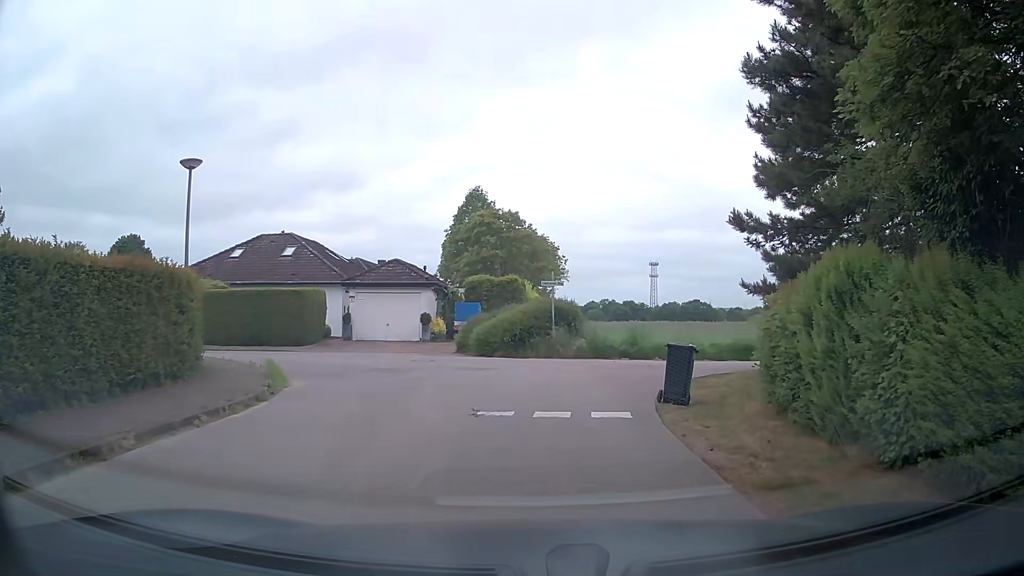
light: Day
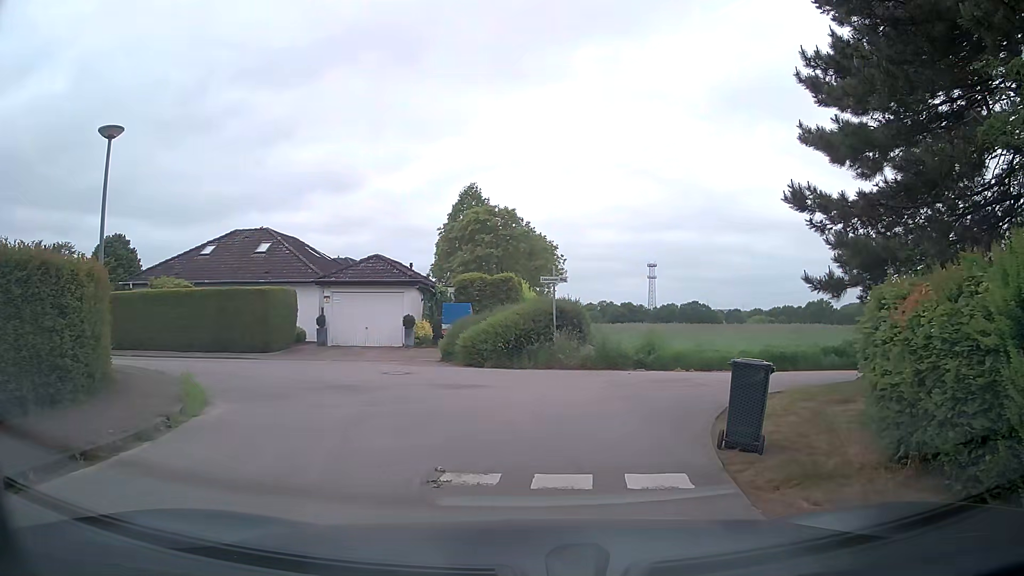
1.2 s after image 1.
(+0.1, +3.4) m; +2°
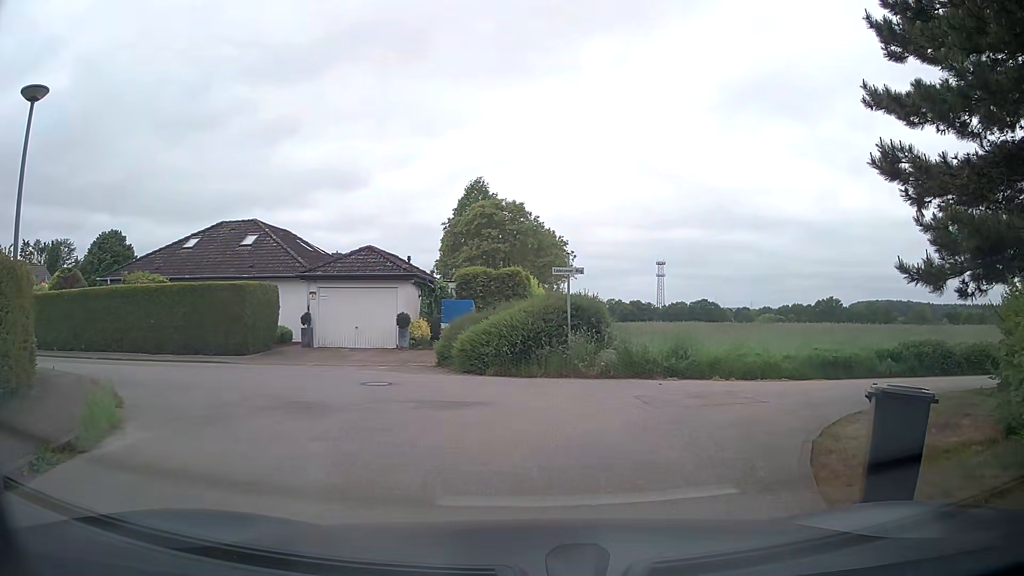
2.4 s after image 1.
(0.0, +2.8) m; -3°
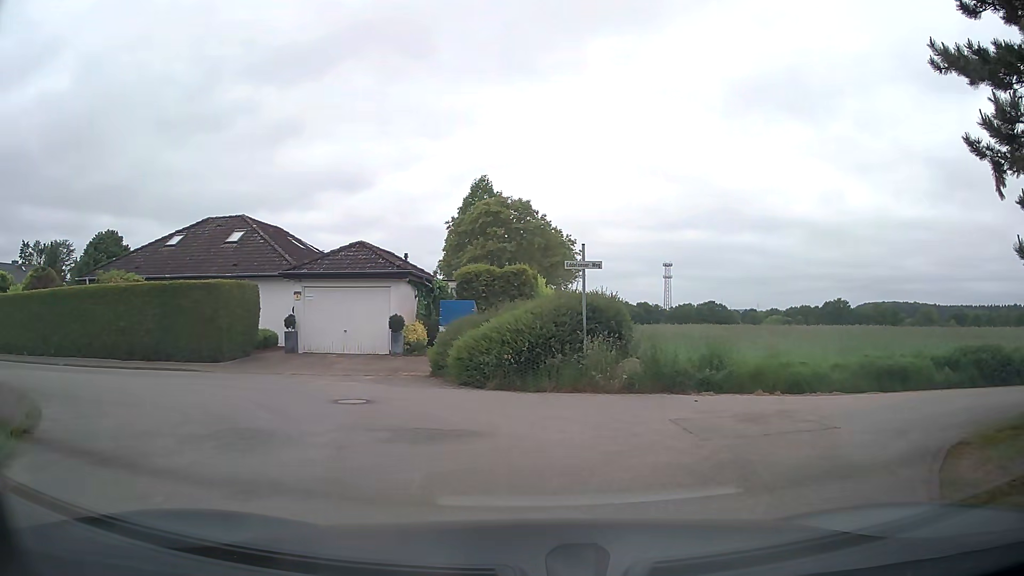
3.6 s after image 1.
(+0.1, +2.4) m; +2°
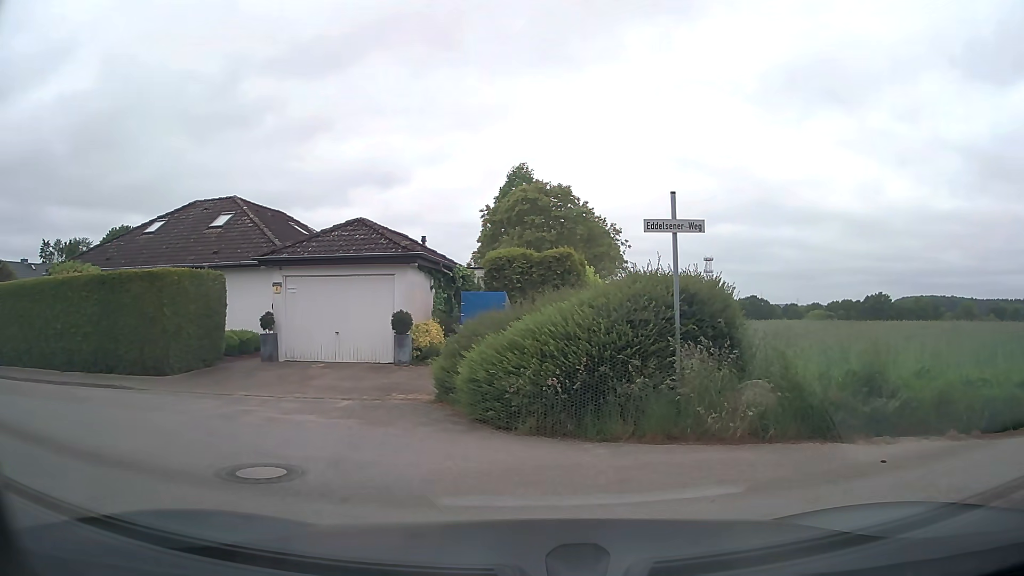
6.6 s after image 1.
(-0.1, +5.1) m; -2°
